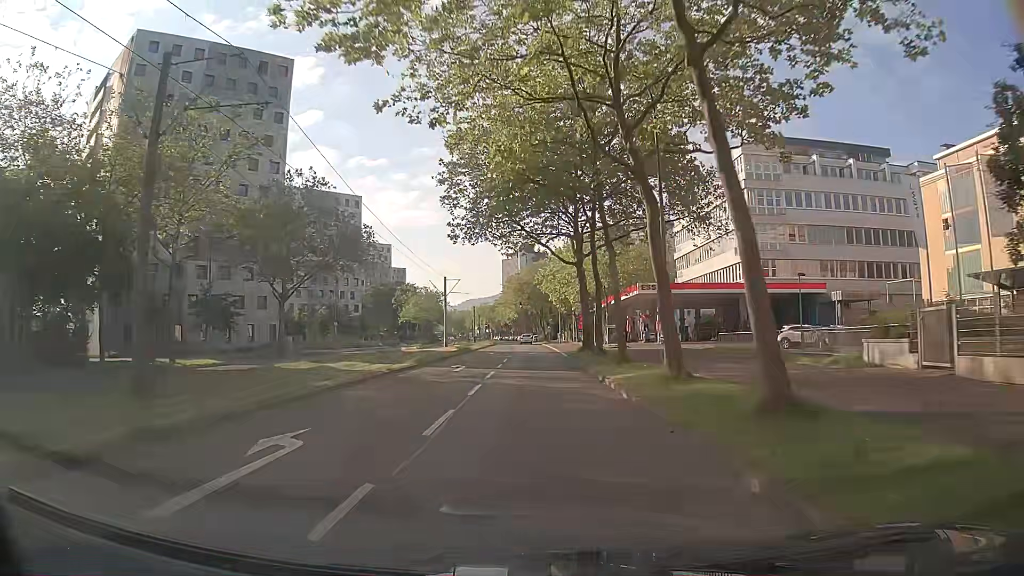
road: tertiary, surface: asphalt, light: Day
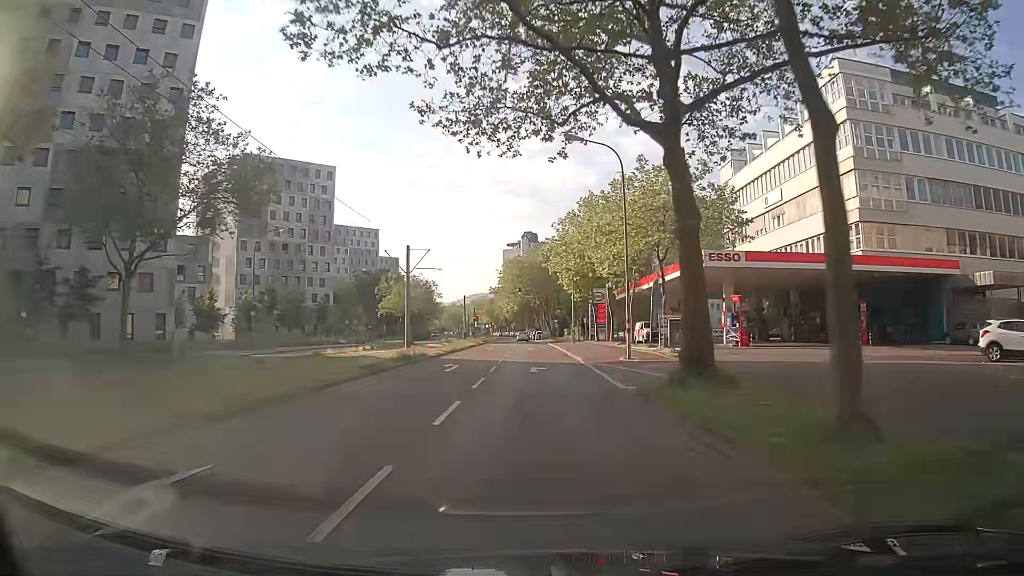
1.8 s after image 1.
(+0.2, +23.3) m; 0°
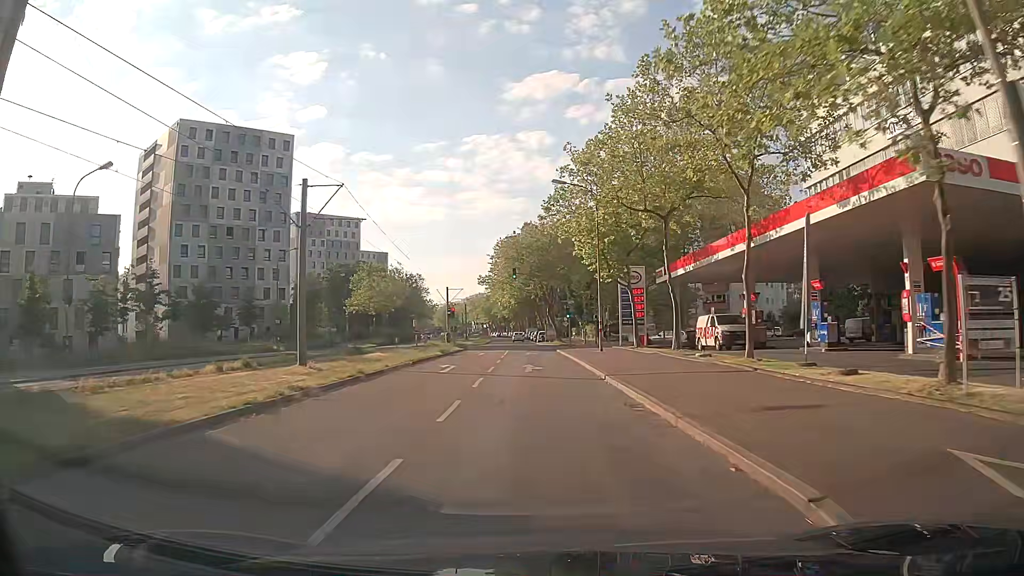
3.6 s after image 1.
(0.0, +23.3) m; 0°
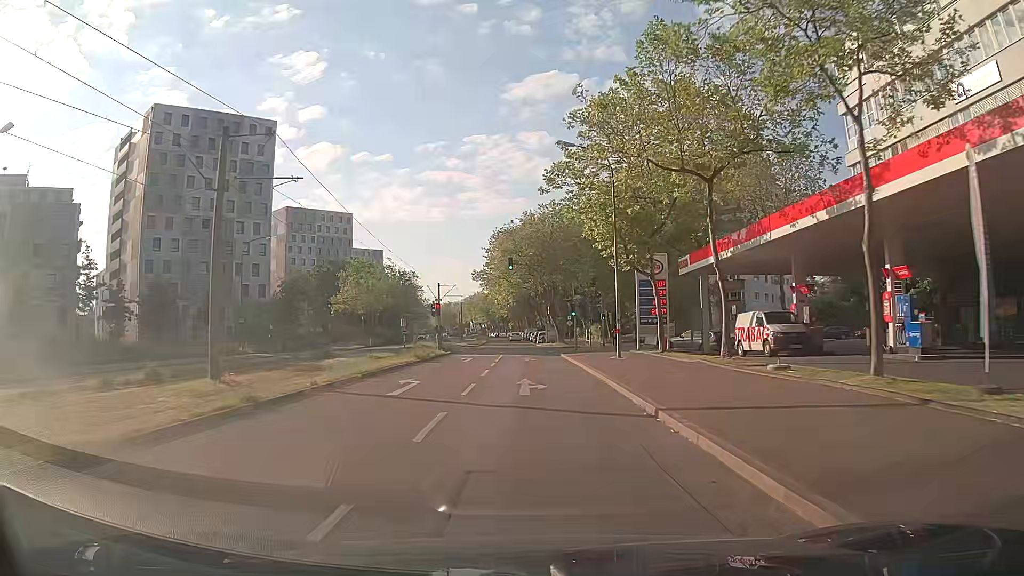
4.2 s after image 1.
(0.0, +7.8) m; 0°
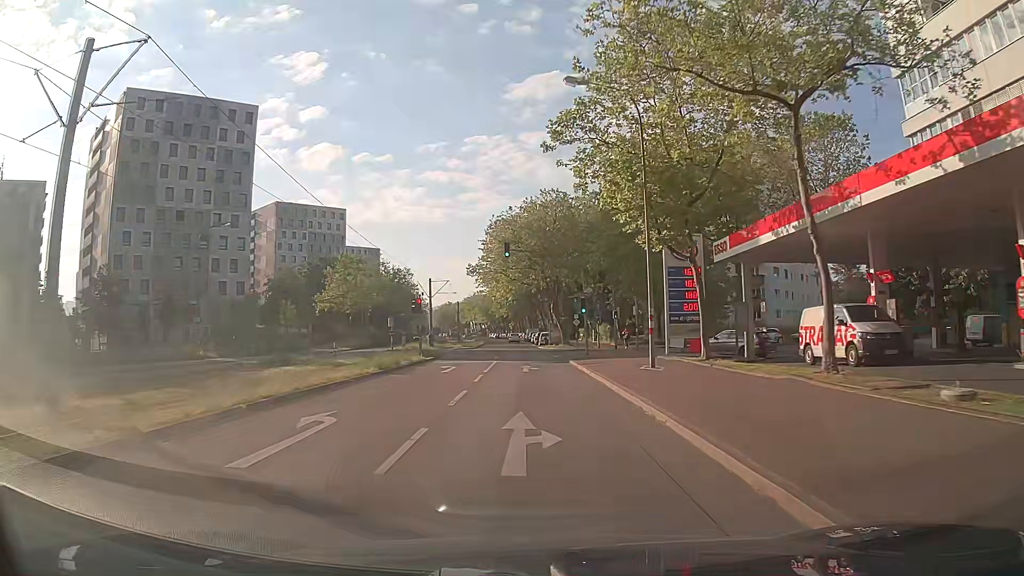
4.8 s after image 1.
(0.0, +7.8) m; 0°
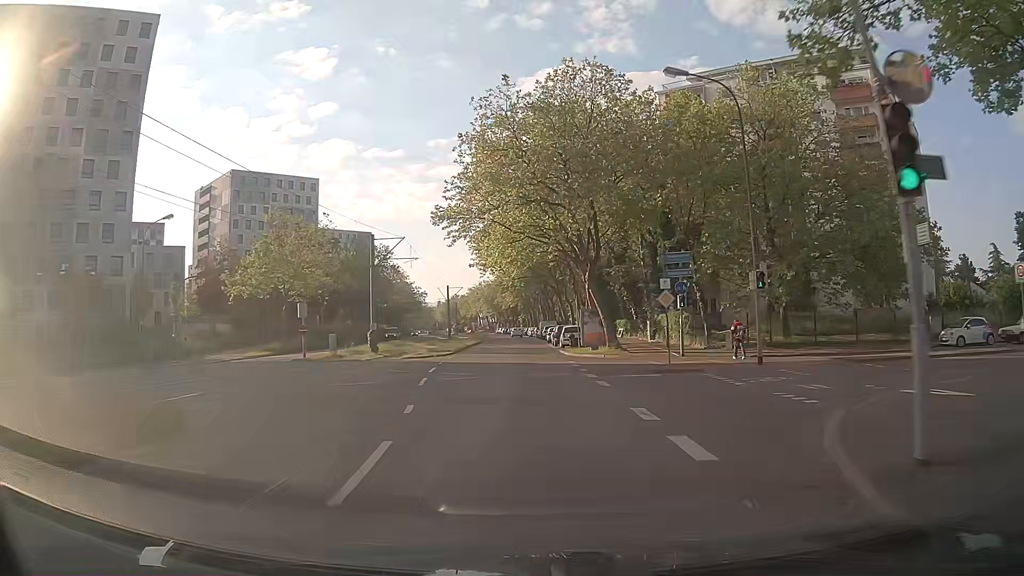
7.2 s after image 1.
(-0.4, +31.1) m; -1°
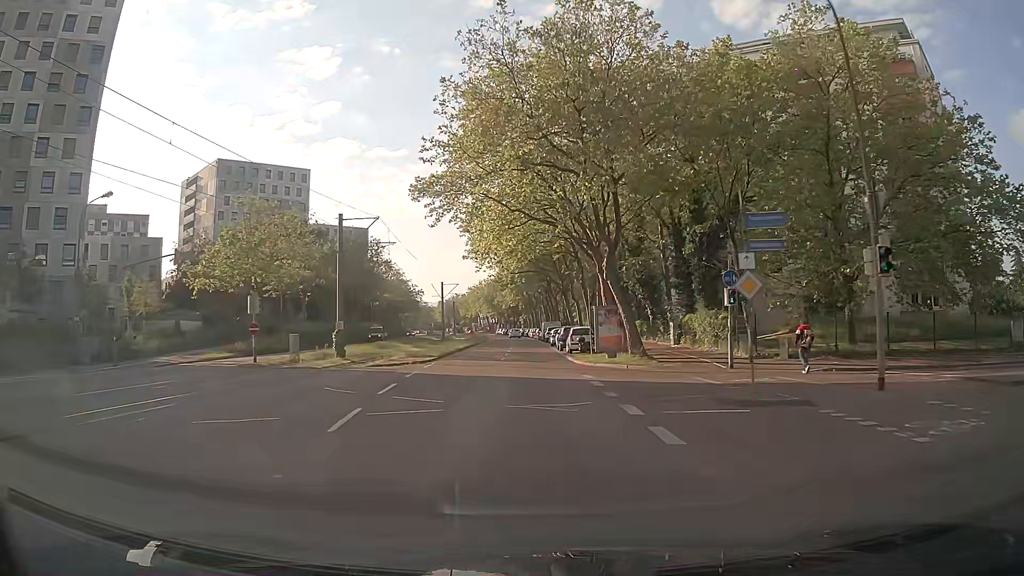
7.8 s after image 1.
(0.0, +7.8) m; 0°
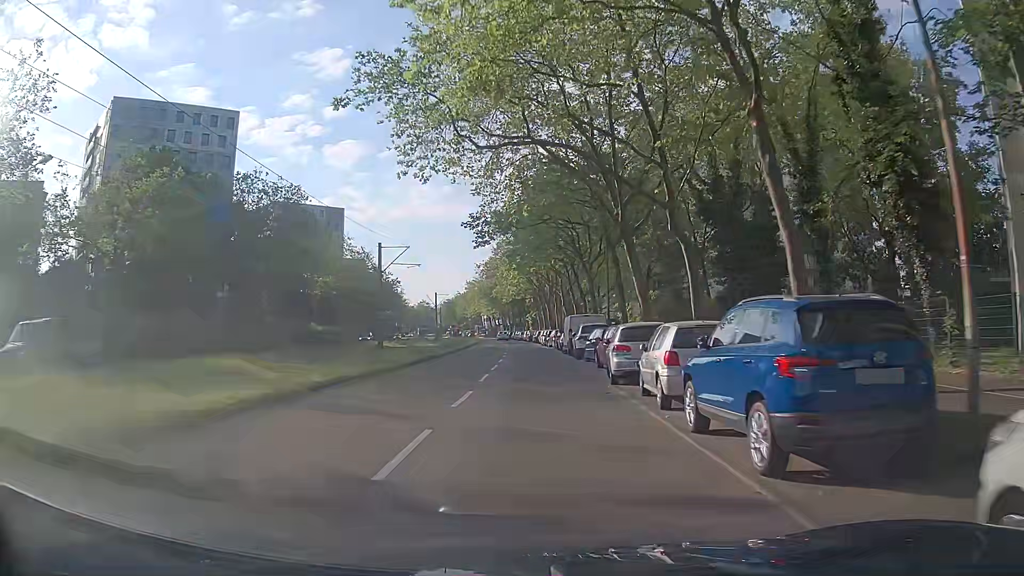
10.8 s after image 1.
(-0.5, +39.1) m; -2°
(0, +10) (0, +20) (0, +30) (0, +40) (0, +50) (-1, +60) (-1, +70) (-2, +80) (-2, +90) (-3, +100) m
